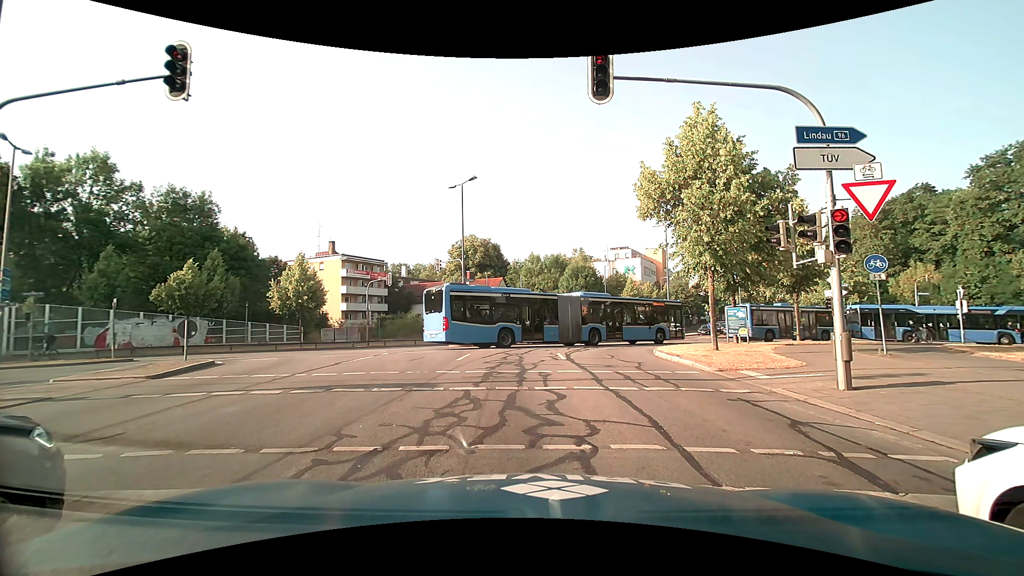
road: secondary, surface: asphalt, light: Day
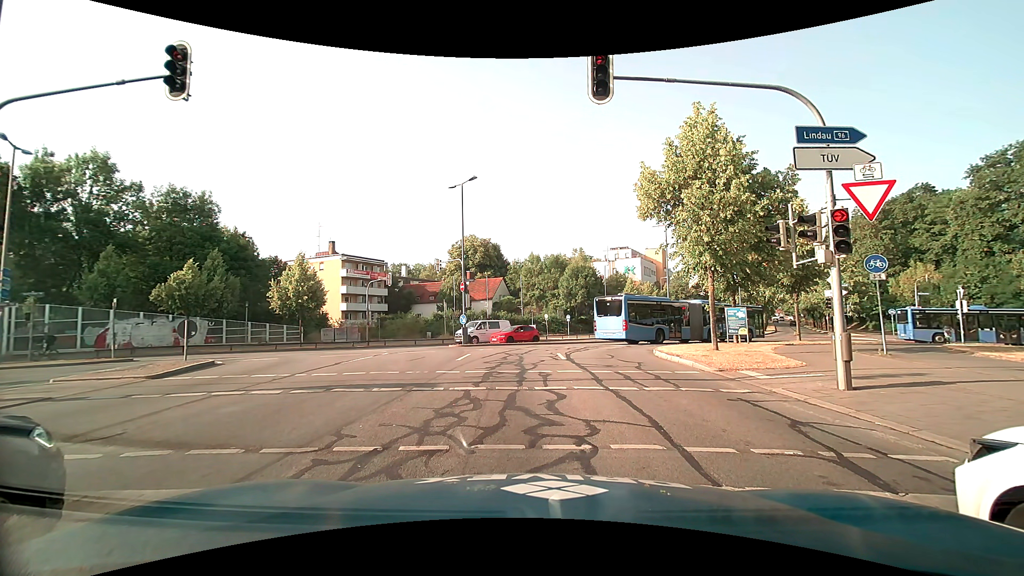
(0.0, 0.0) m; 0°
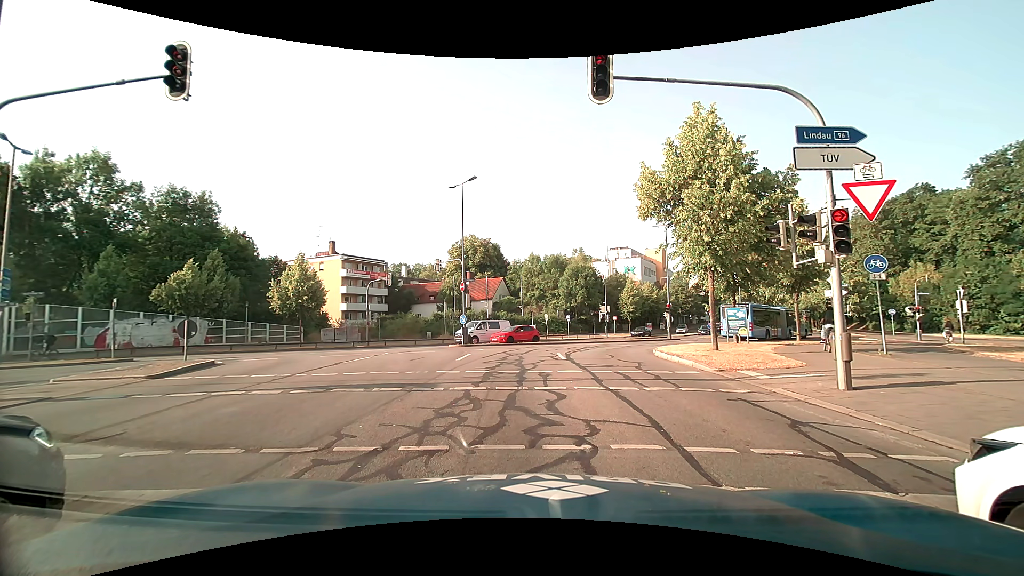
(0.0, 0.0) m; 0°
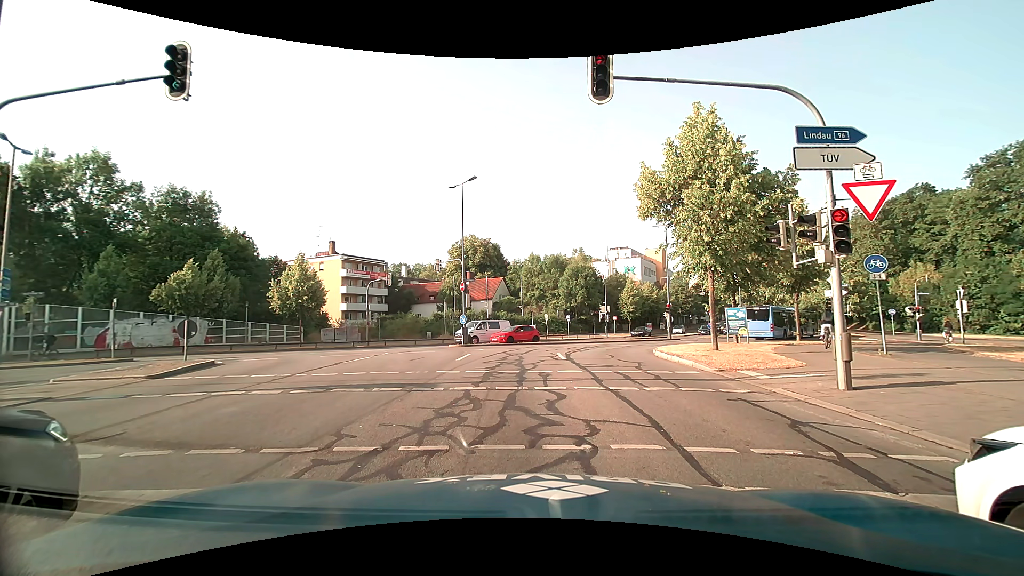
(0.0, 0.0) m; 0°
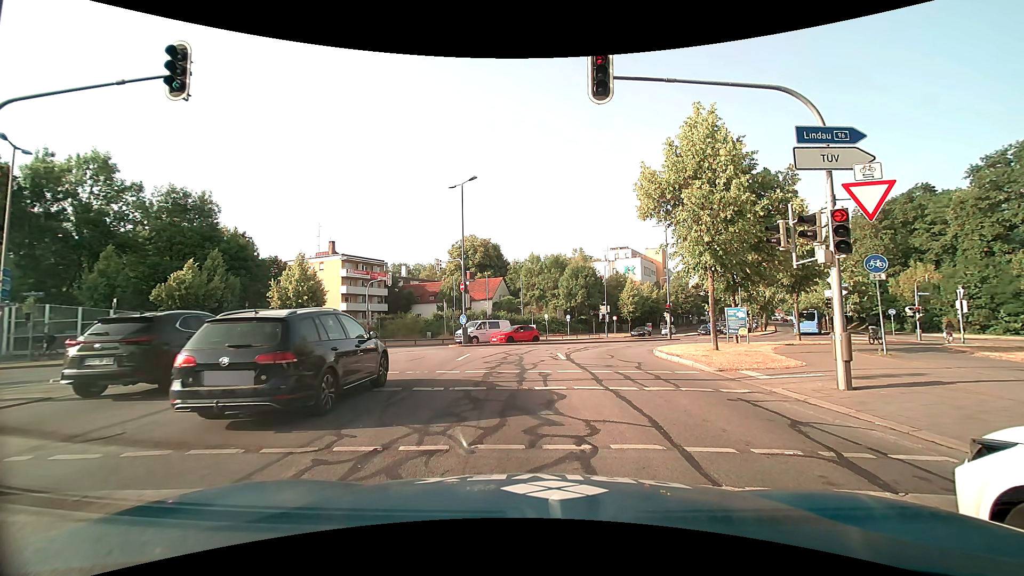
(0.0, 0.0) m; 0°
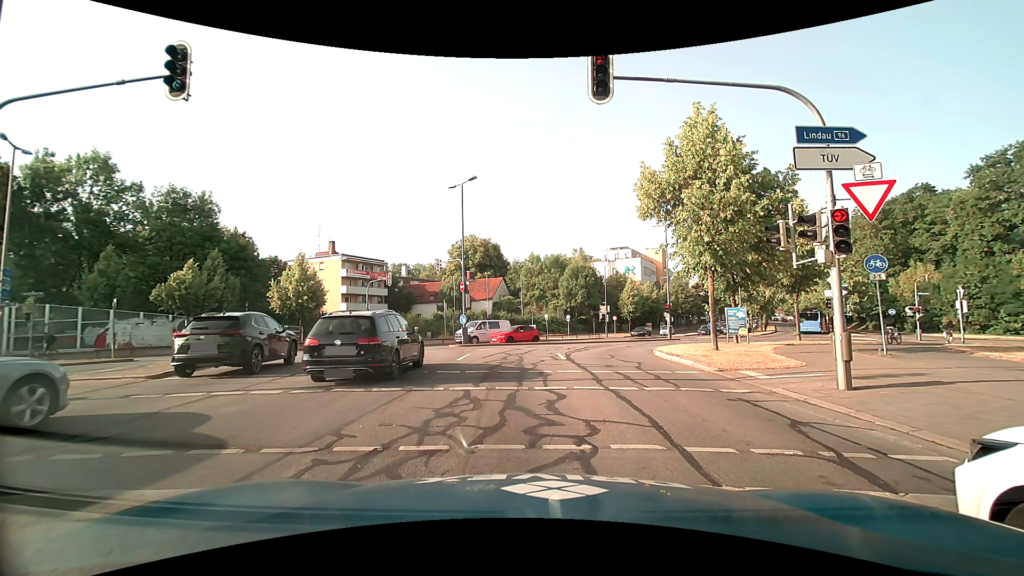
(0.0, 0.0) m; 0°
(-1, +10) (-2, +20) (0, +30) (+6, +37) (+13, +44) (+20, +52) (+26, +60) (+31, +68) (+36, +77) (+40, +86) m
